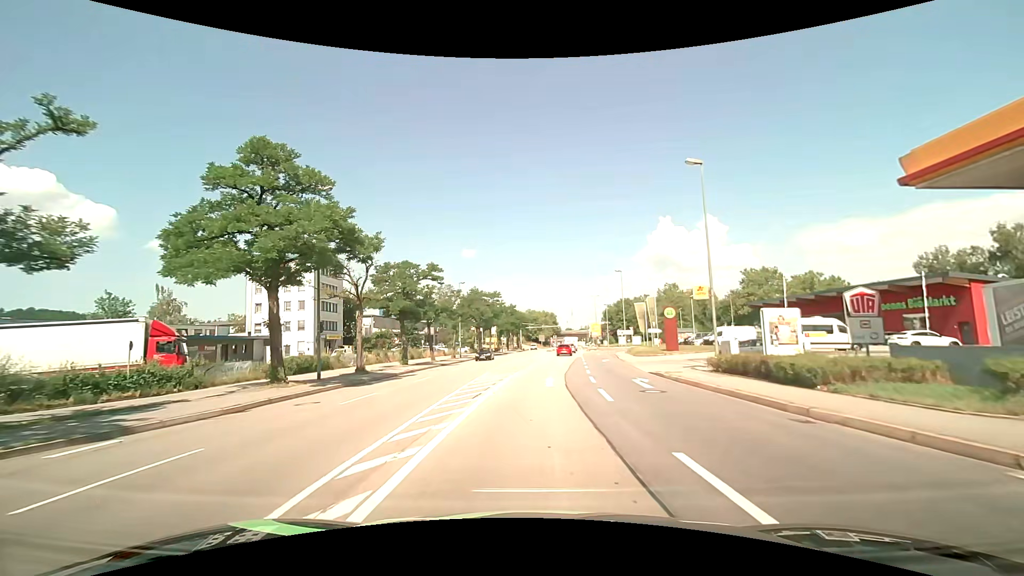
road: primary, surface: asphalt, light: Day
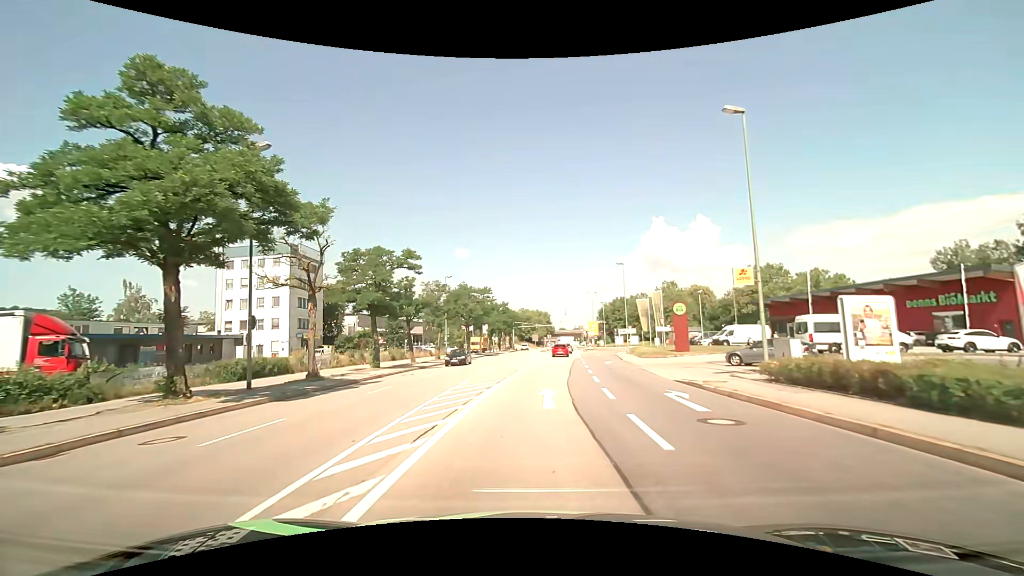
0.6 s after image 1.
(0.0, +5.7) m; +1°
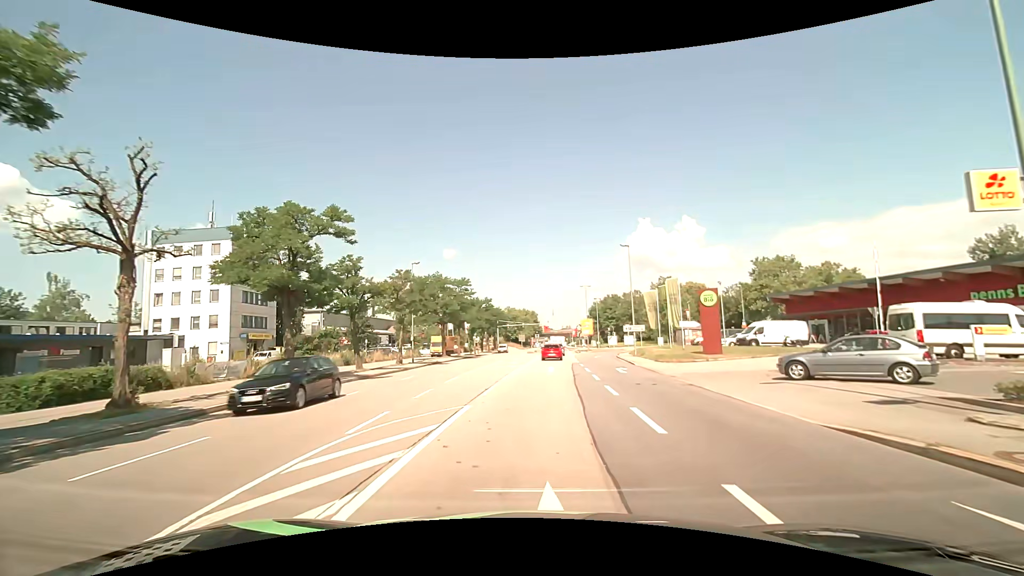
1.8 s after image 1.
(+0.1, +10.7) m; +1°
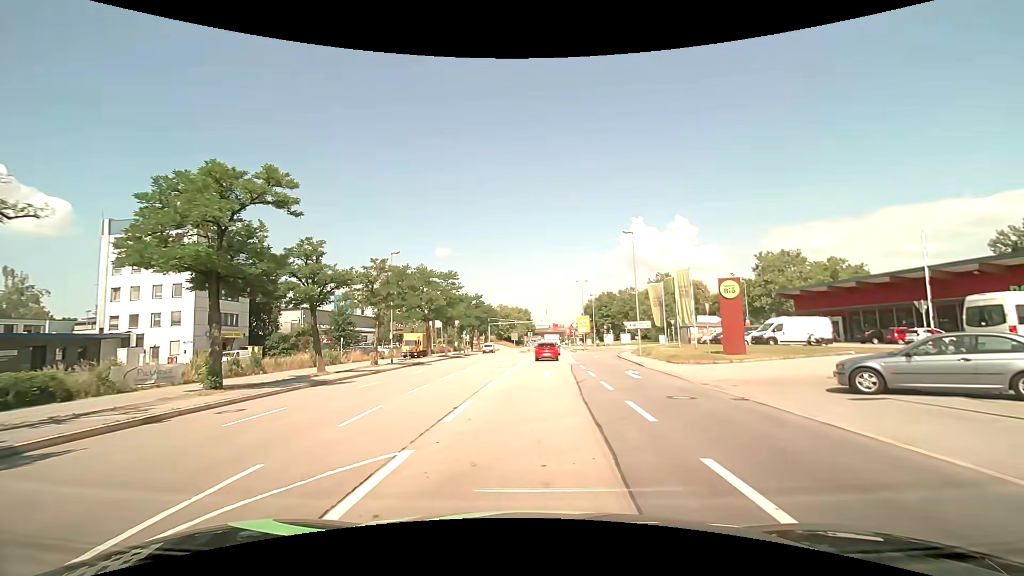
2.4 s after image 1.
(+0.1, +4.9) m; +1°
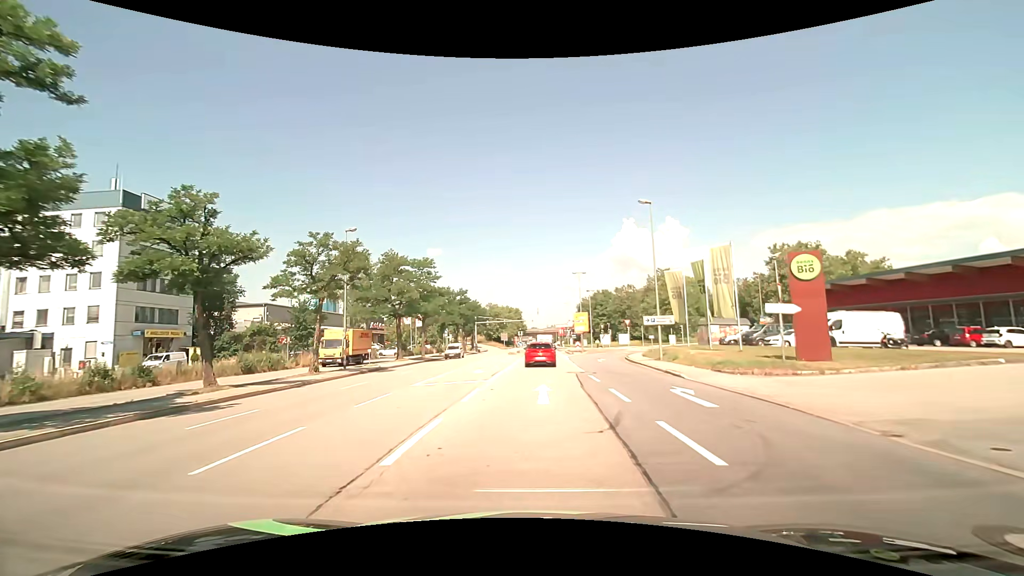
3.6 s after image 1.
(+0.1, +9.1) m; +2°
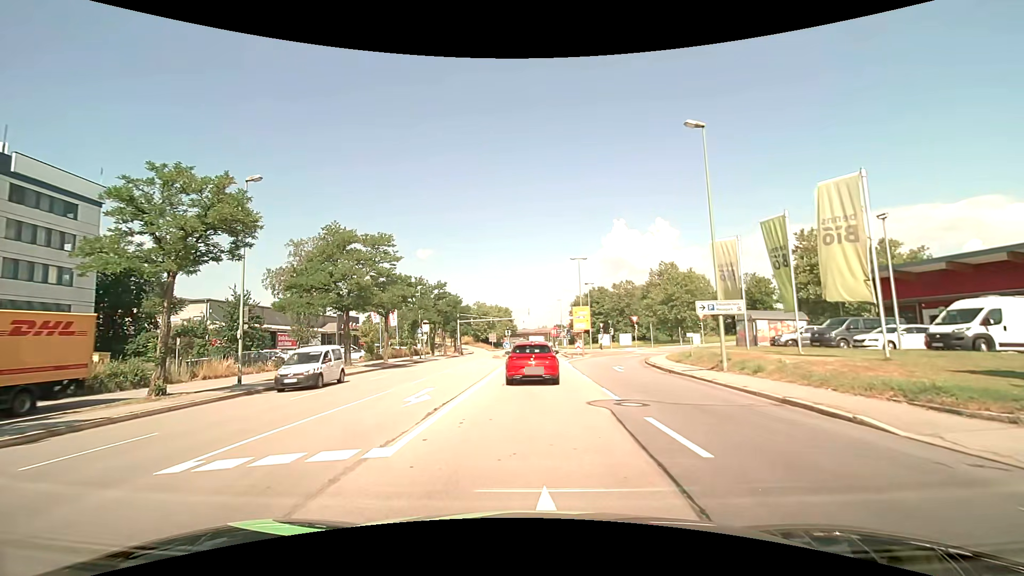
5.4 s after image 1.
(+0.1, +11.5) m; +1°
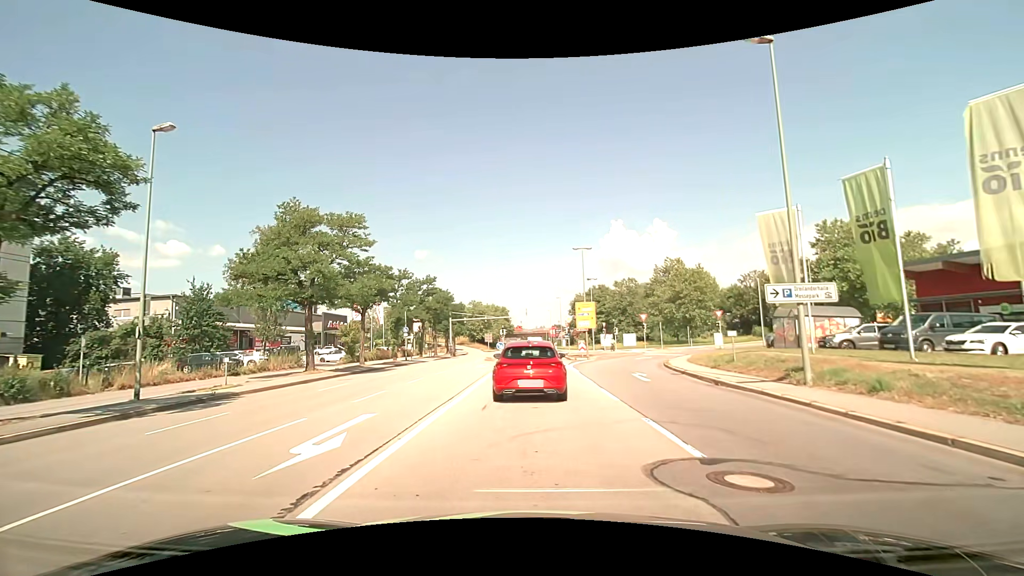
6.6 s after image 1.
(0.0, +5.9) m; +1°
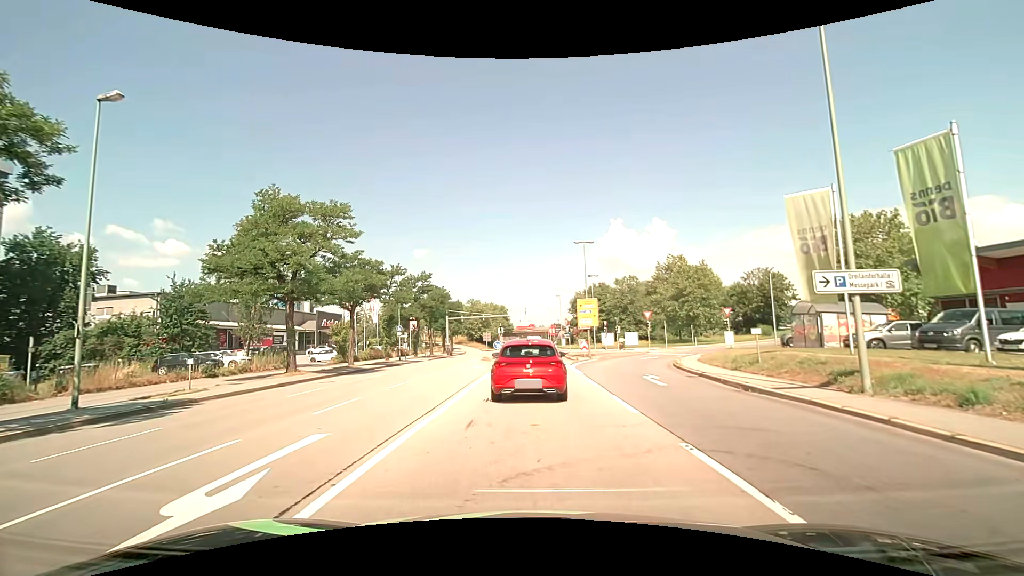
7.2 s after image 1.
(0.0, +2.3) m; 0°
(0, +10) (0, +20) (0, +30) (0, +40) (0, +50) (0, +60) (0, +70) (0, +80) (0, +90) (0, +100) m
